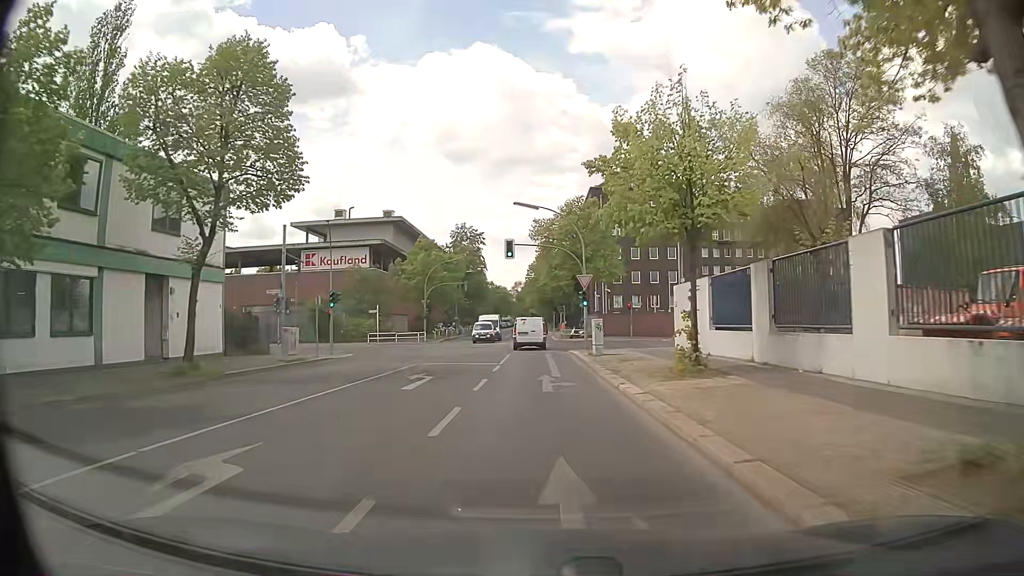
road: residential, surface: asphalt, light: Day
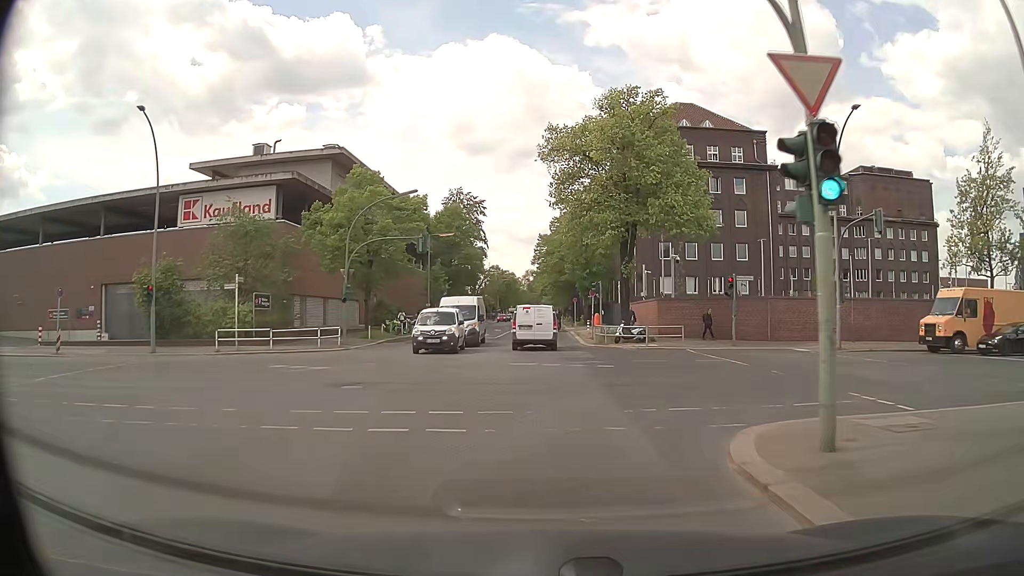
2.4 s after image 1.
(-0.3, +29.9) m; -1°
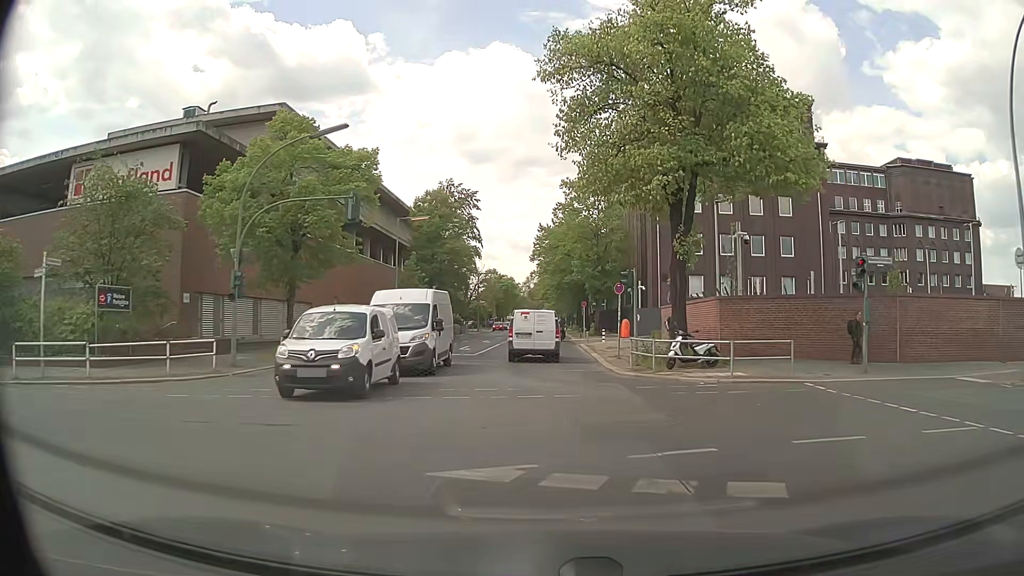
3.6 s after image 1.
(-0.1, +13.4) m; -1°
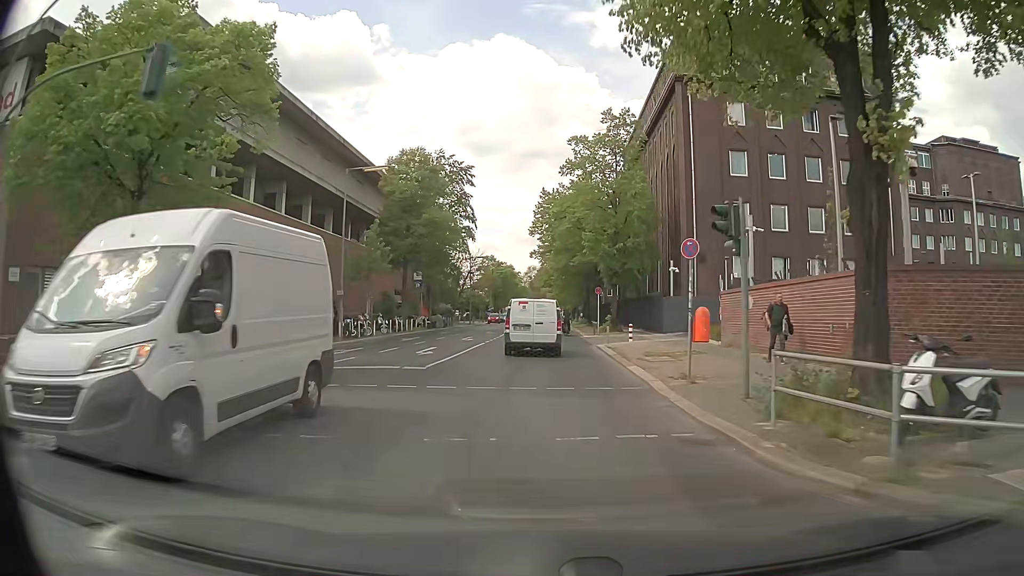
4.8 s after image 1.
(0.0, +12.8) m; 0°
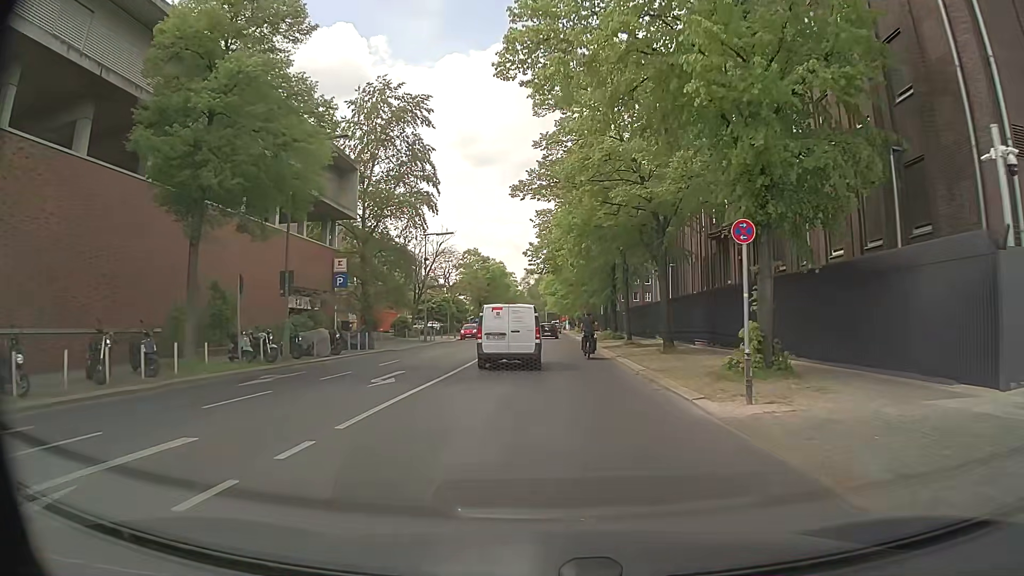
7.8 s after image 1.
(-0.2, +31.8) m; -1°
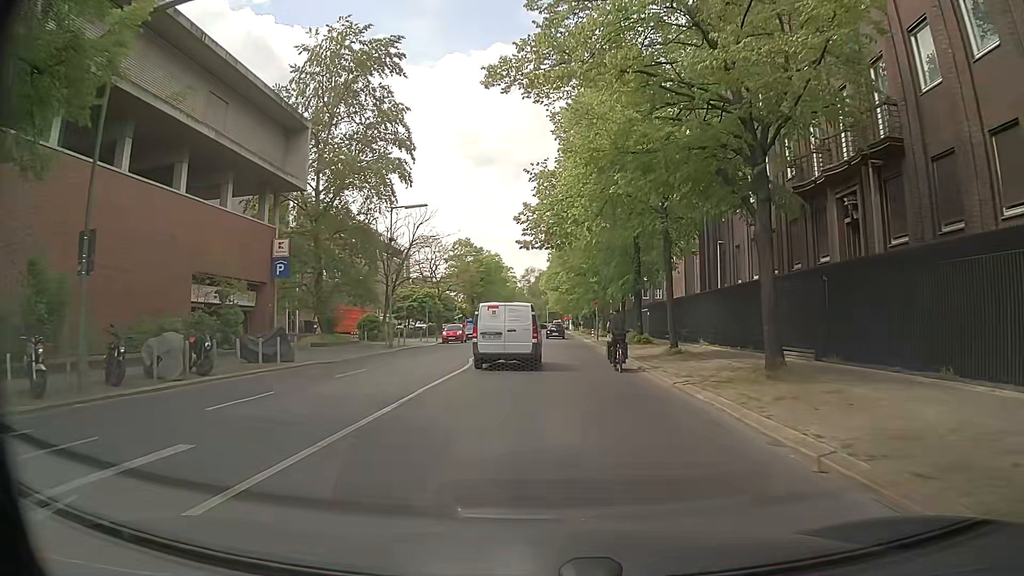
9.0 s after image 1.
(+0.1, +12.2) m; 0°
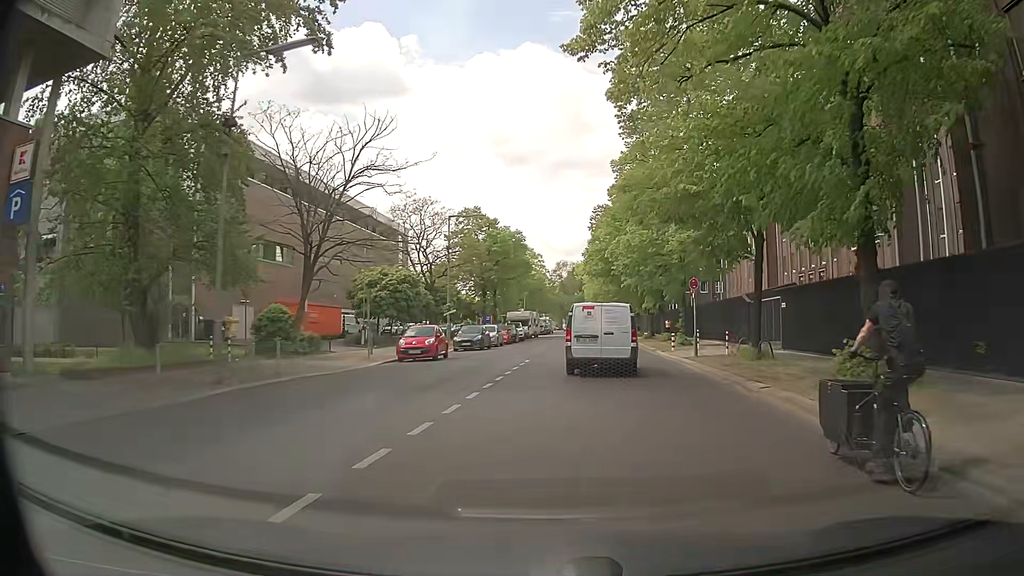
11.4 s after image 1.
(-0.3, +24.7) m; -2°
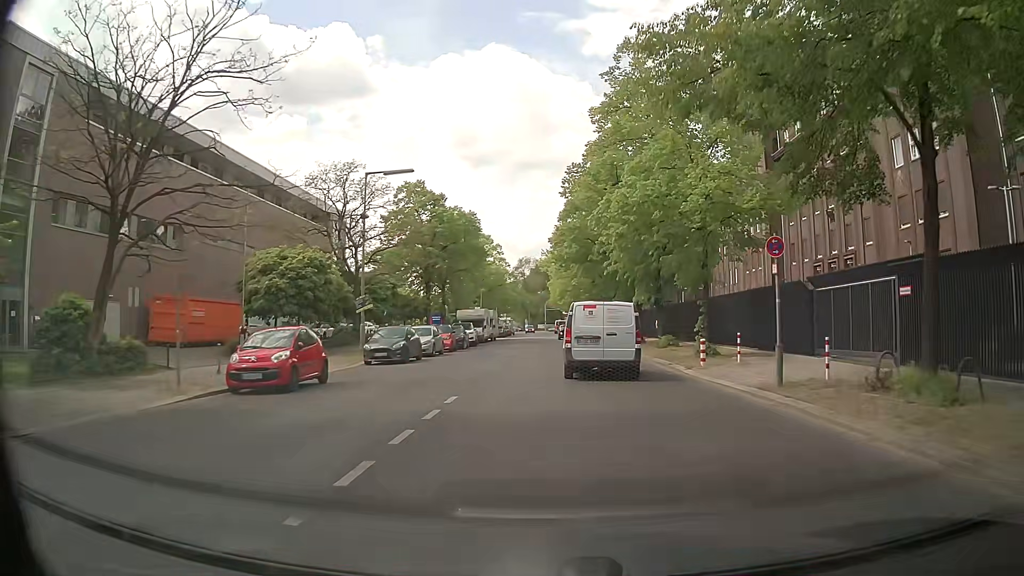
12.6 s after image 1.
(+0.3, +12.7) m; +3°
(0, +10) (0, +20) (+1, +30) (+1, +40) (+2, +50) (+2, +60) (+2, +70) (+2, +80) (+2, +90) (+2, +100) m
